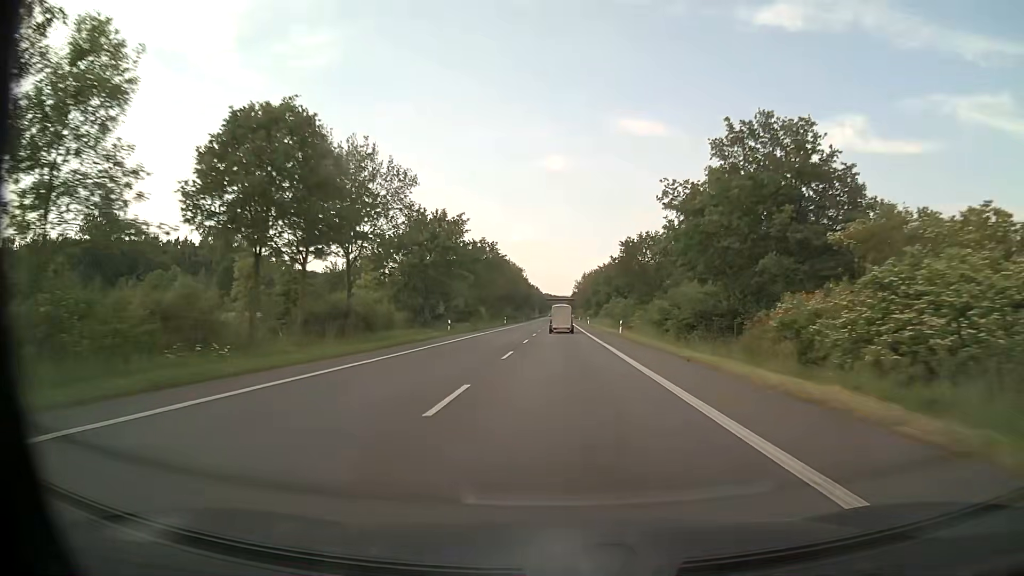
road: primary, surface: asphalt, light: Day
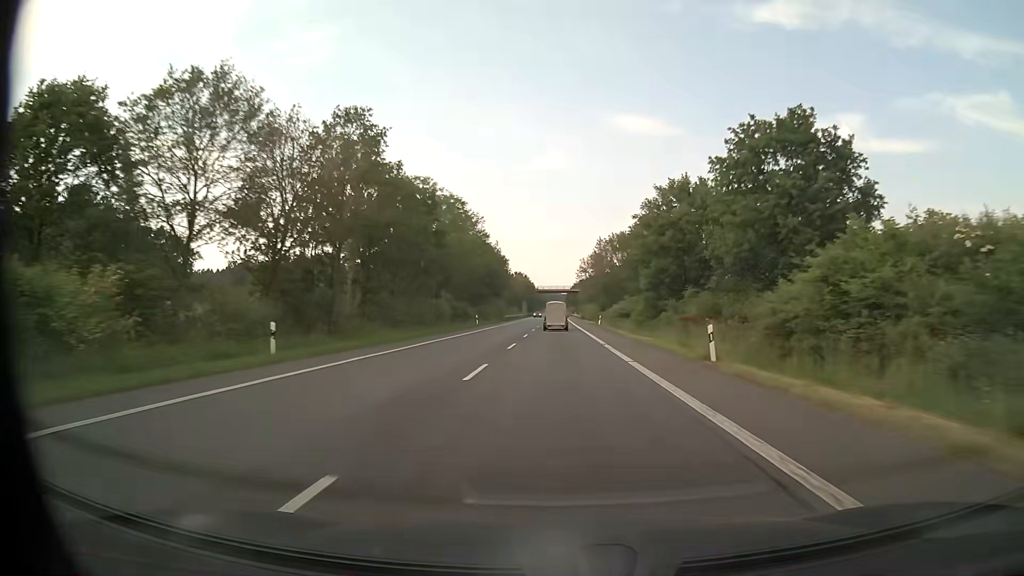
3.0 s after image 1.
(+0.3, +80.7) m; 0°
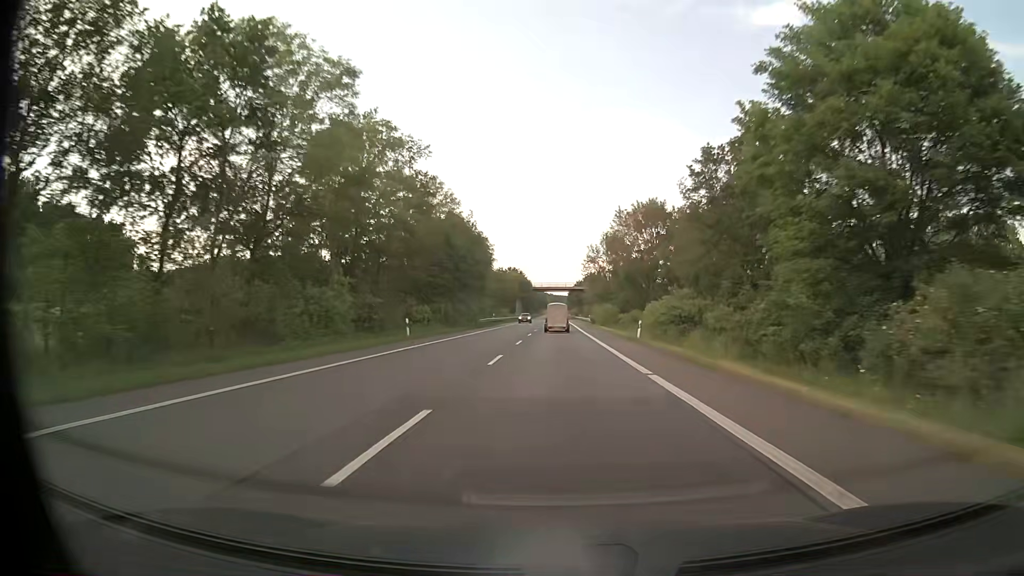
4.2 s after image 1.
(+0.1, +32.2) m; 0°
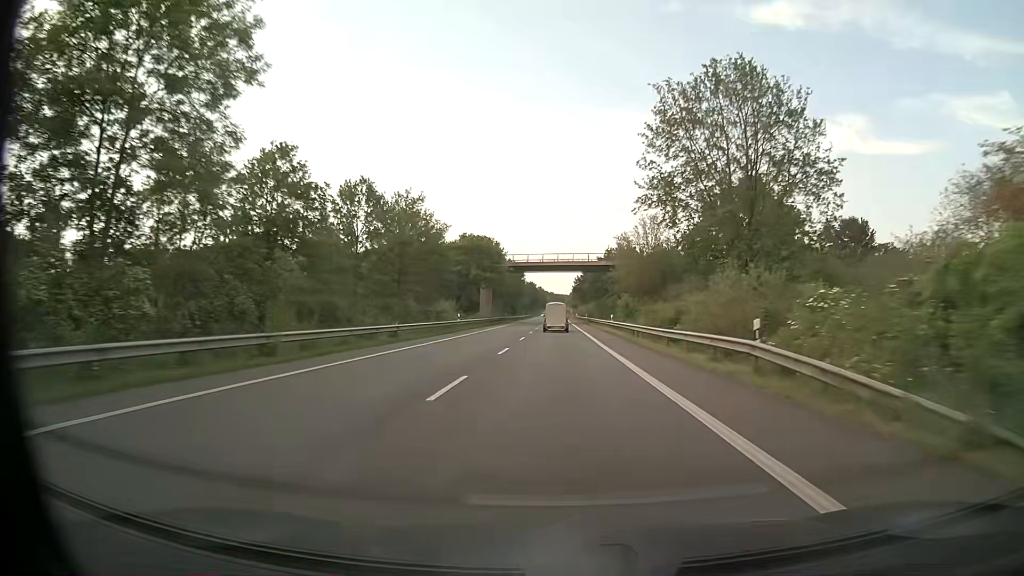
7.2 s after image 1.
(+0.4, +80.3) m; 0°
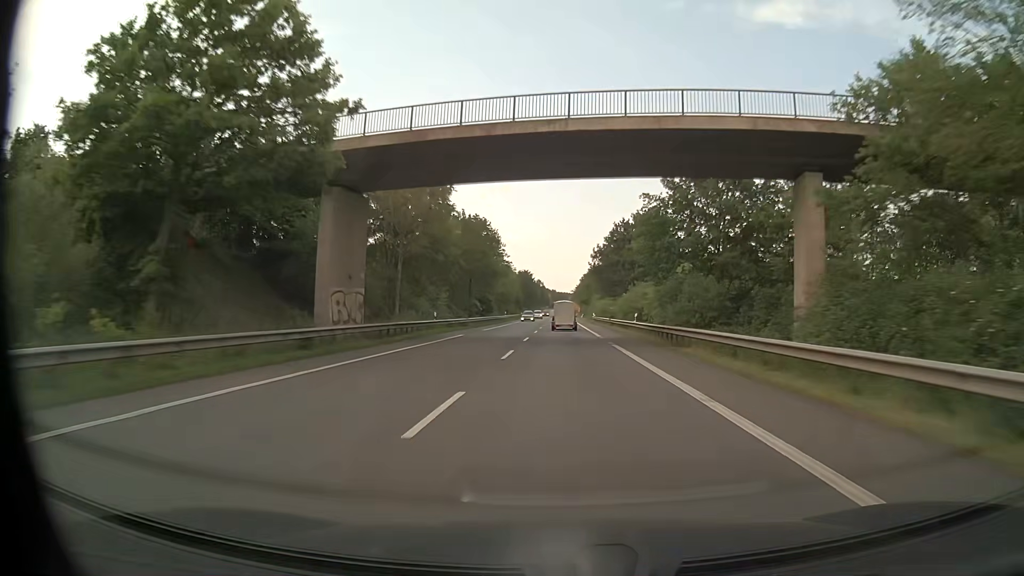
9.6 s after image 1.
(-0.1, +63.9) m; 0°
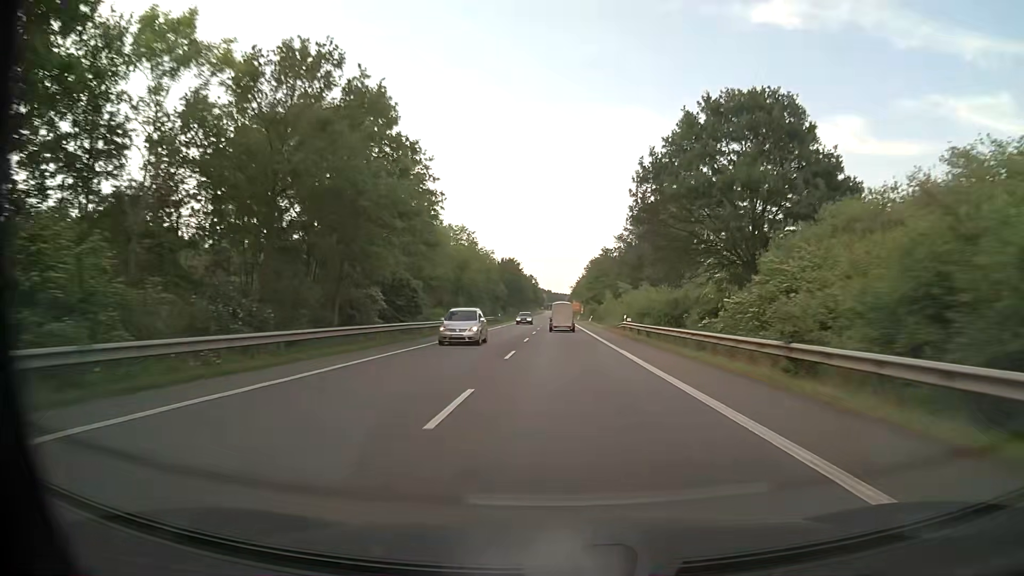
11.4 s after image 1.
(+0.2, +47.7) m; +1°
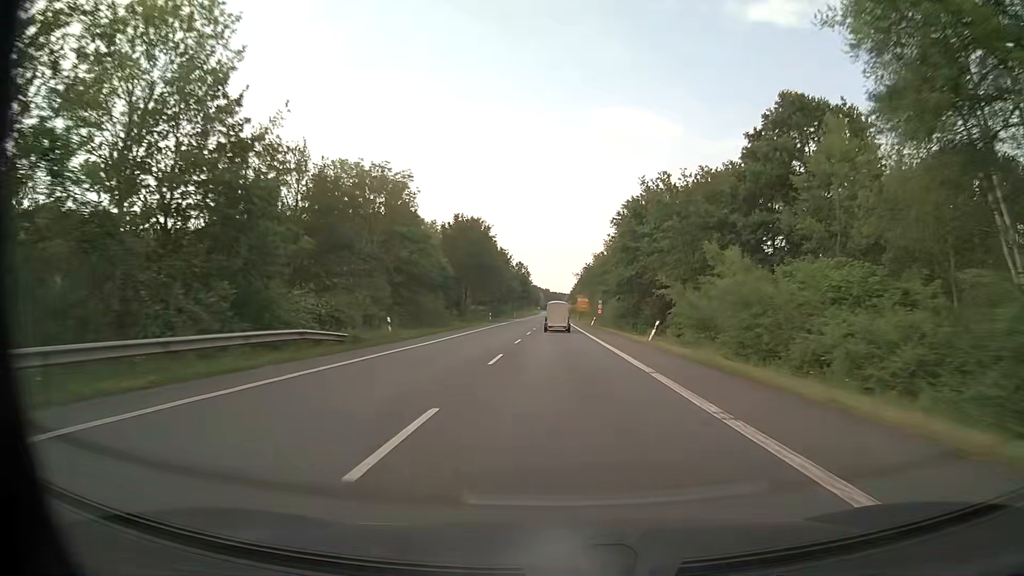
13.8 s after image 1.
(-0.1, +63.1) m; 0°
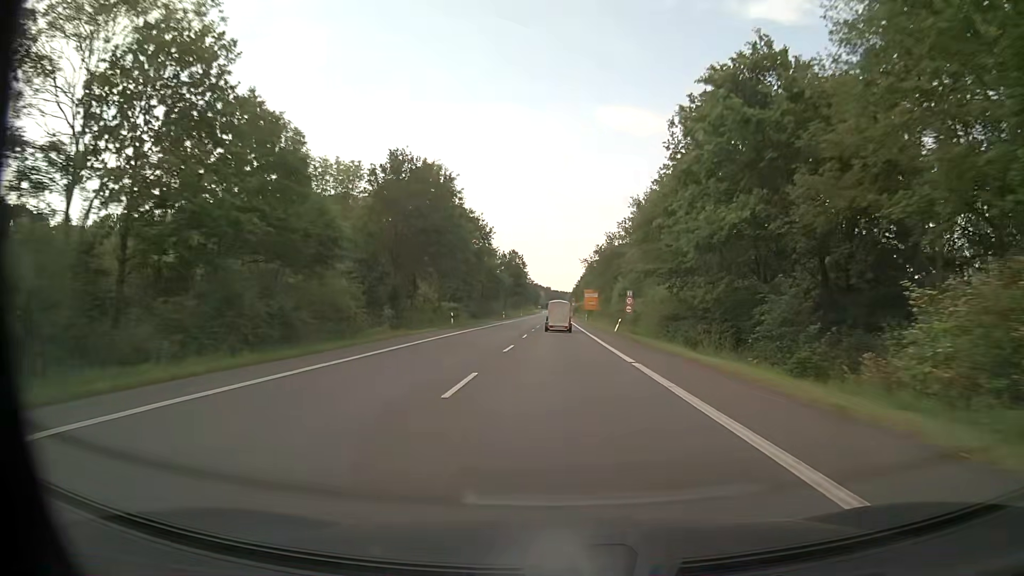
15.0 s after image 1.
(0.0, +31.2) m; 0°
(0, +10) (0, +20) (0, +30) (0, +40) (0, +50) (0, +60) (0, +70) (0, +80) (0, +90) (0, +100) m
